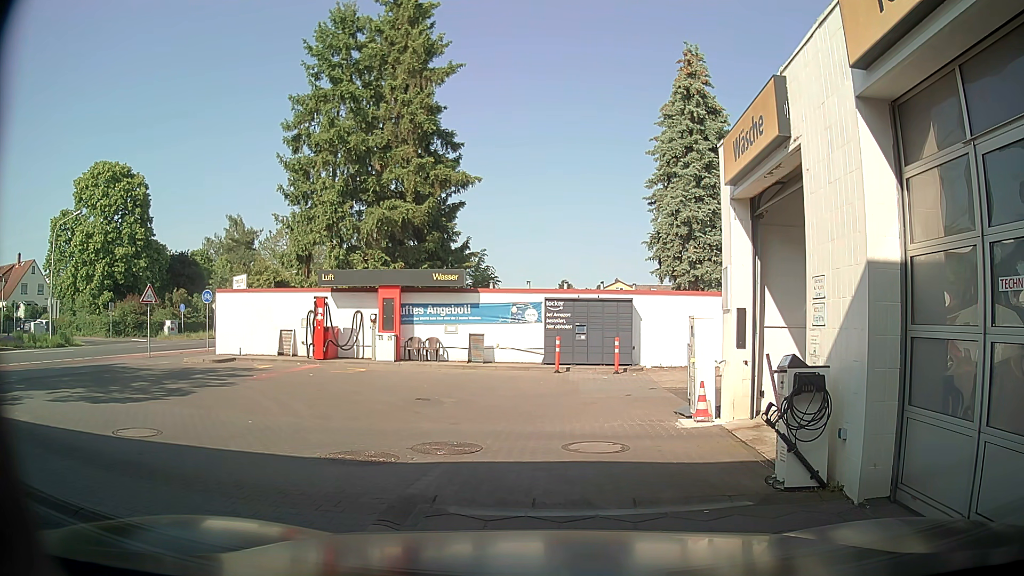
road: service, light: Day
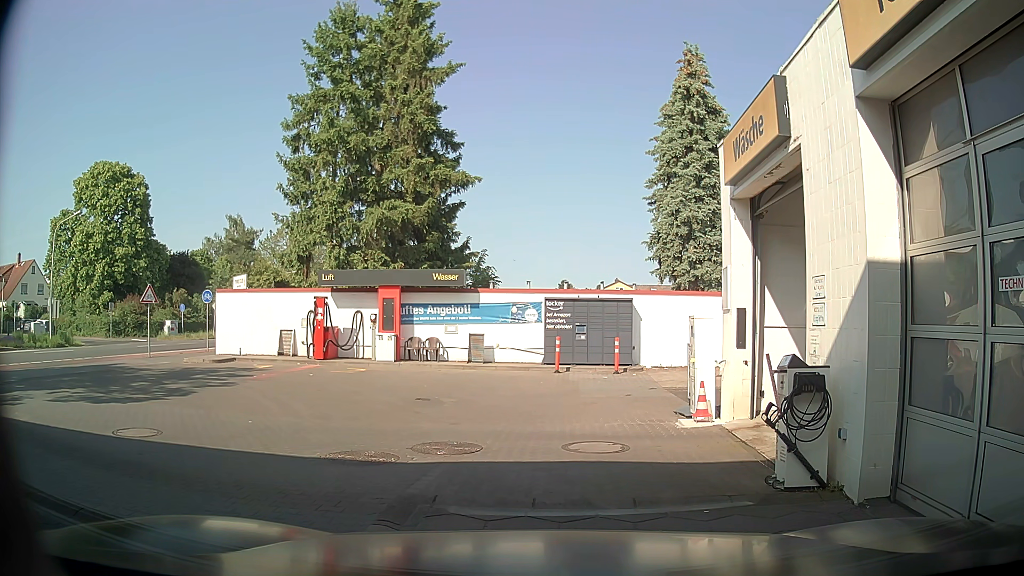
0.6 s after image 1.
(0.0, 0.0) m; 0°
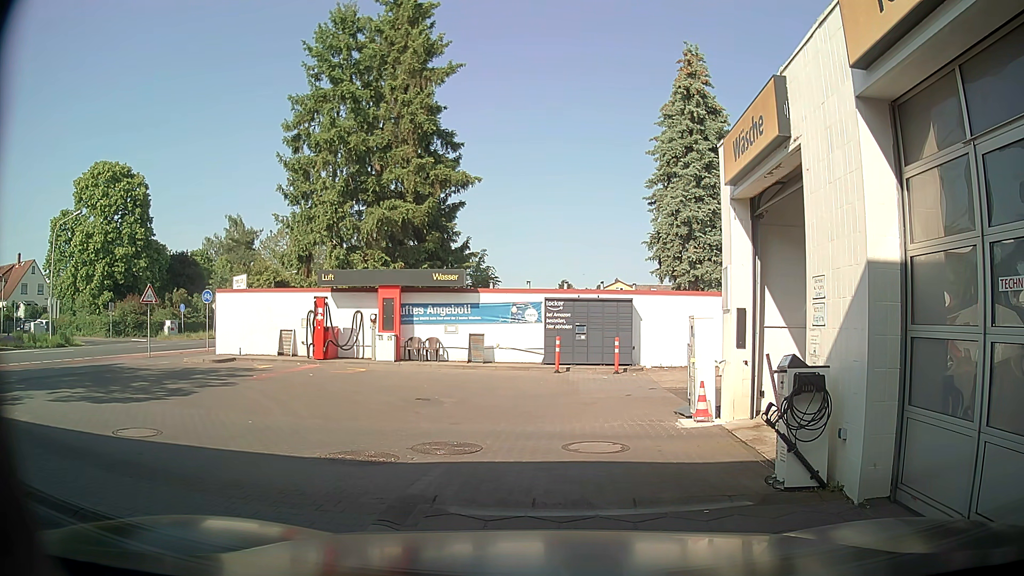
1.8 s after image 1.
(0.0, 0.0) m; 0°
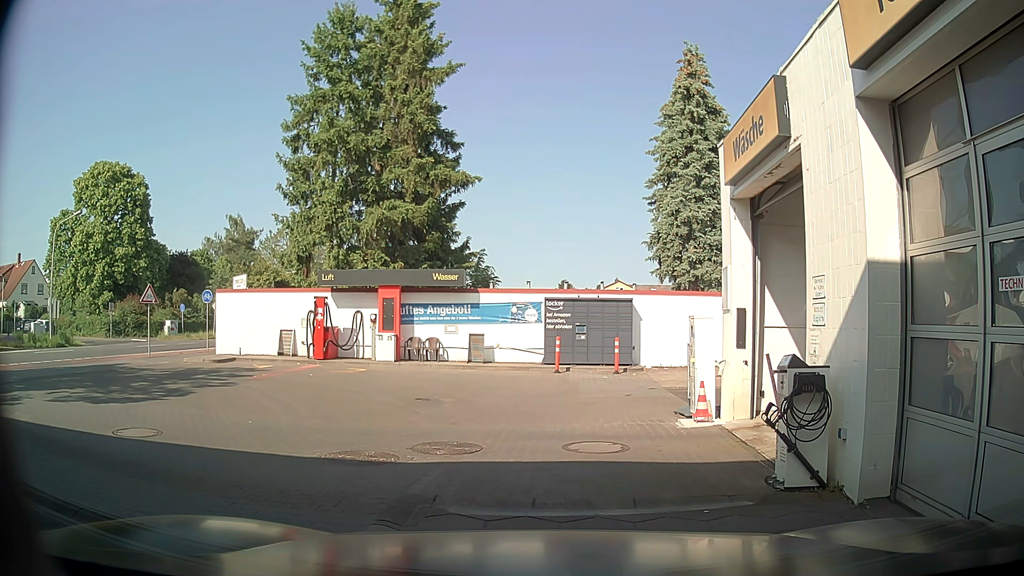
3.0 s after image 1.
(0.0, 0.0) m; 0°
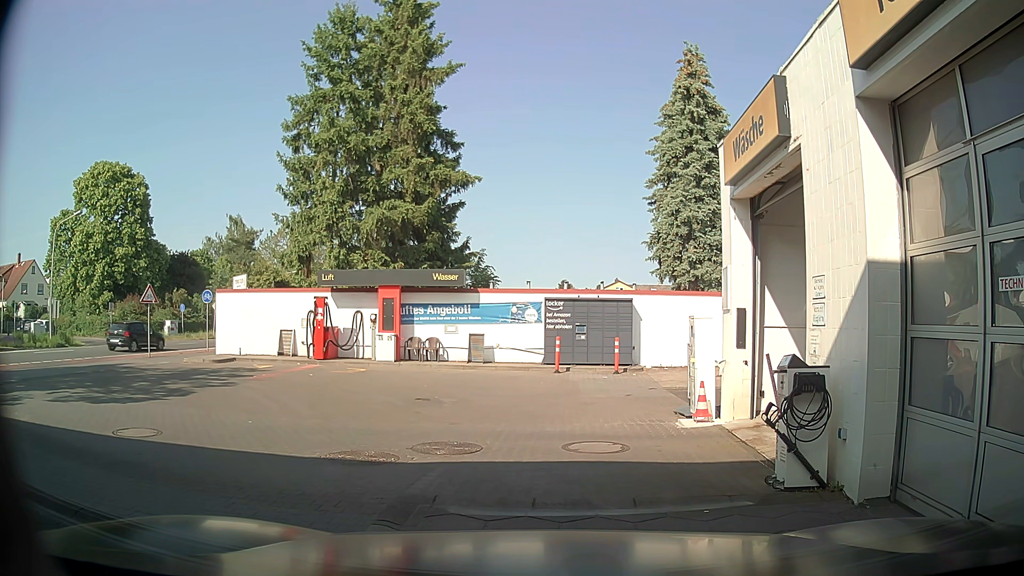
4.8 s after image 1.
(0.0, 0.0) m; 0°
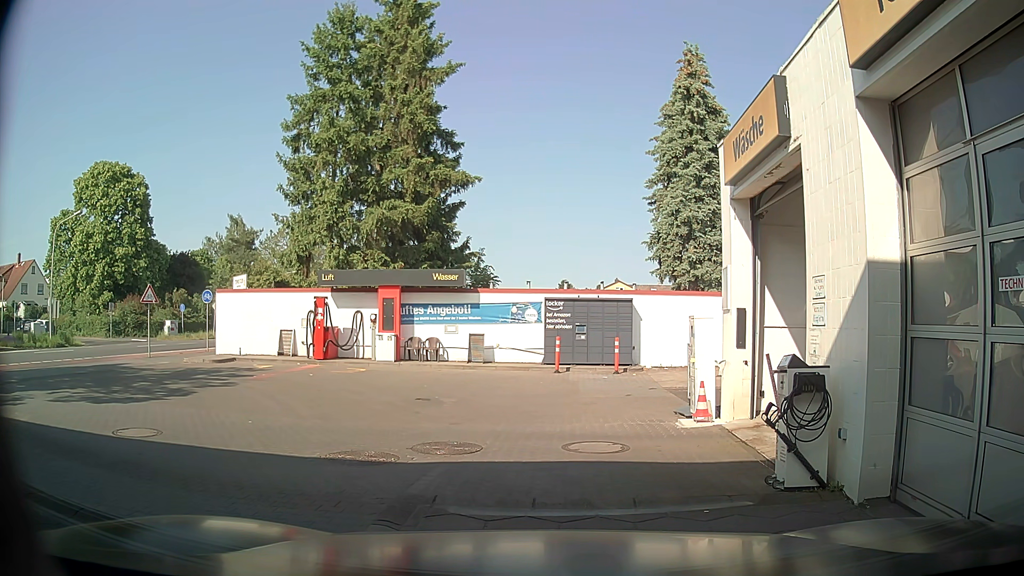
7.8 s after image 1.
(0.0, 0.0) m; 0°
